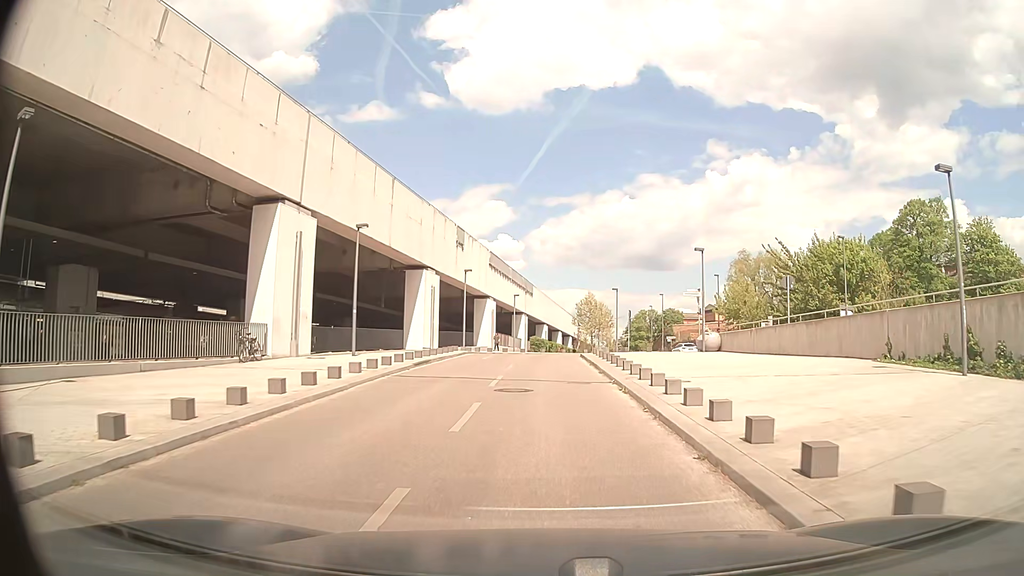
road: service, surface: asphalt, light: Day
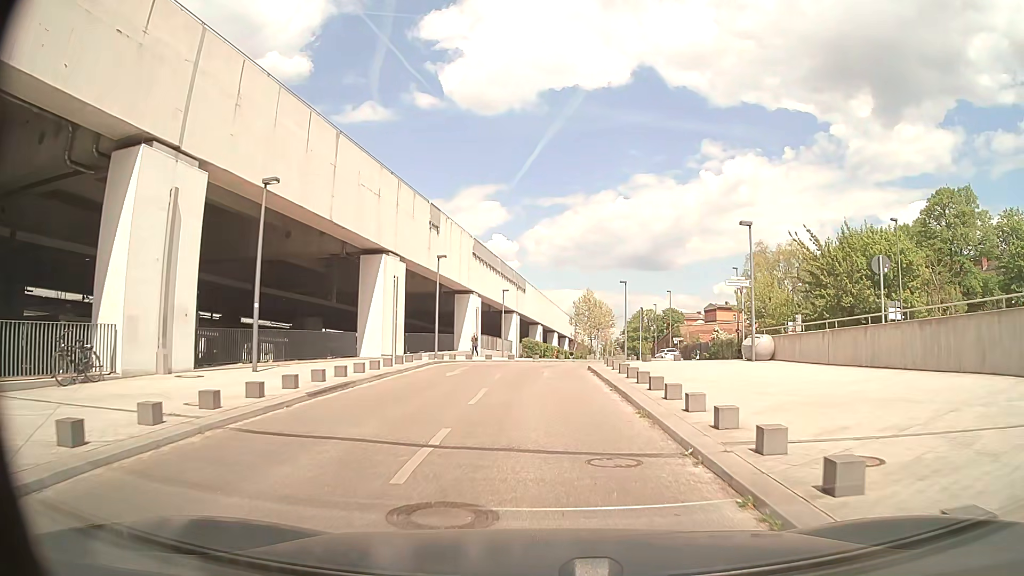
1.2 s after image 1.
(+0.1, +9.0) m; +1°
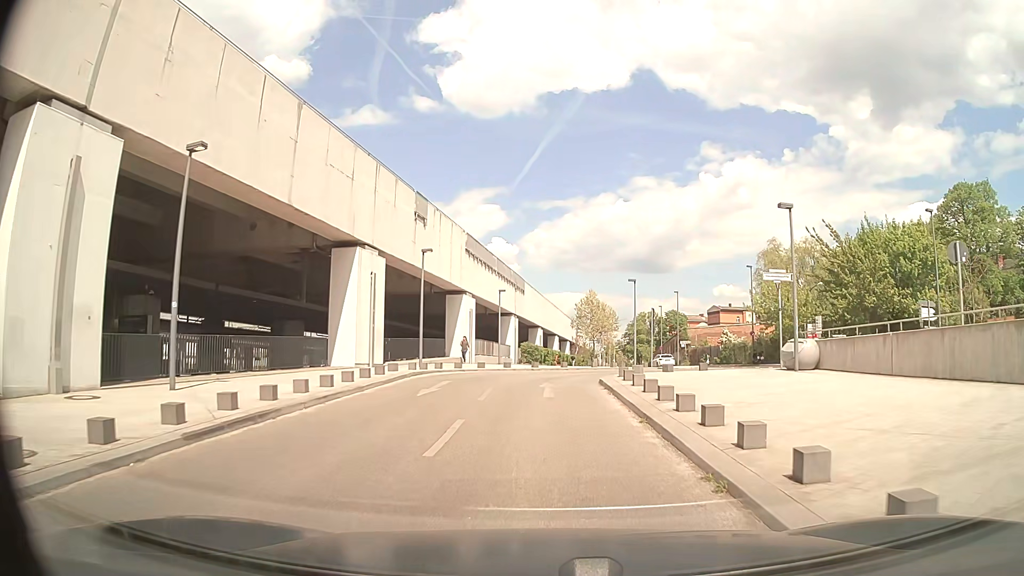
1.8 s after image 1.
(0.0, +4.3) m; -1°
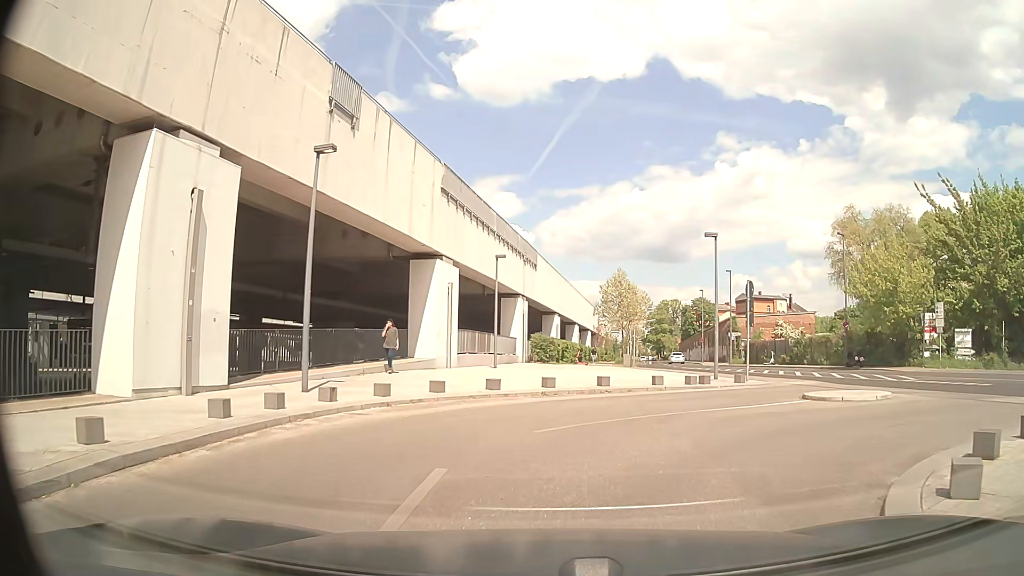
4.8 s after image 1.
(+0.1, +15.5) m; 0°
